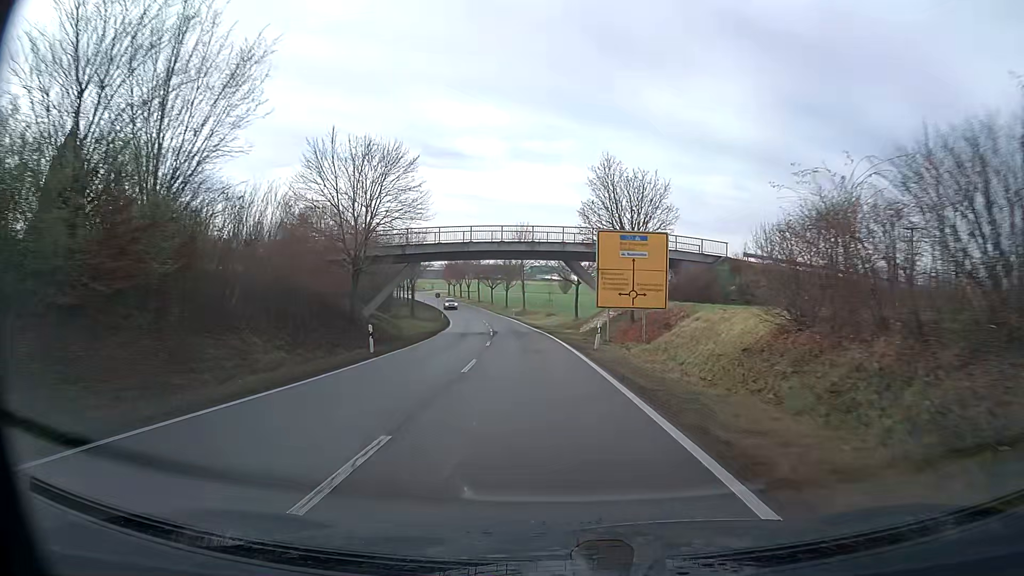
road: residential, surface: asphalt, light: Day
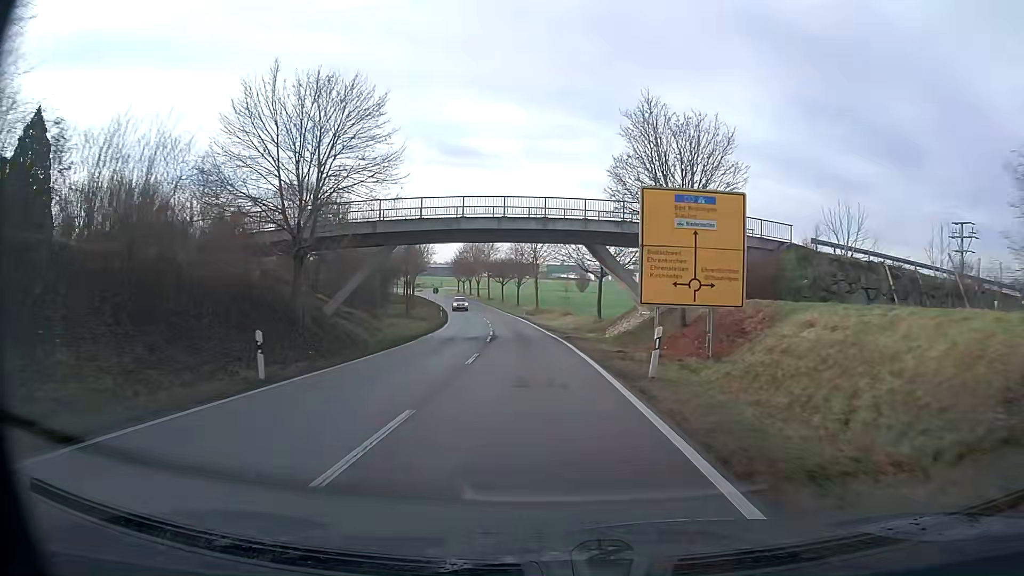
(-0.1, +10.4) m; -1°
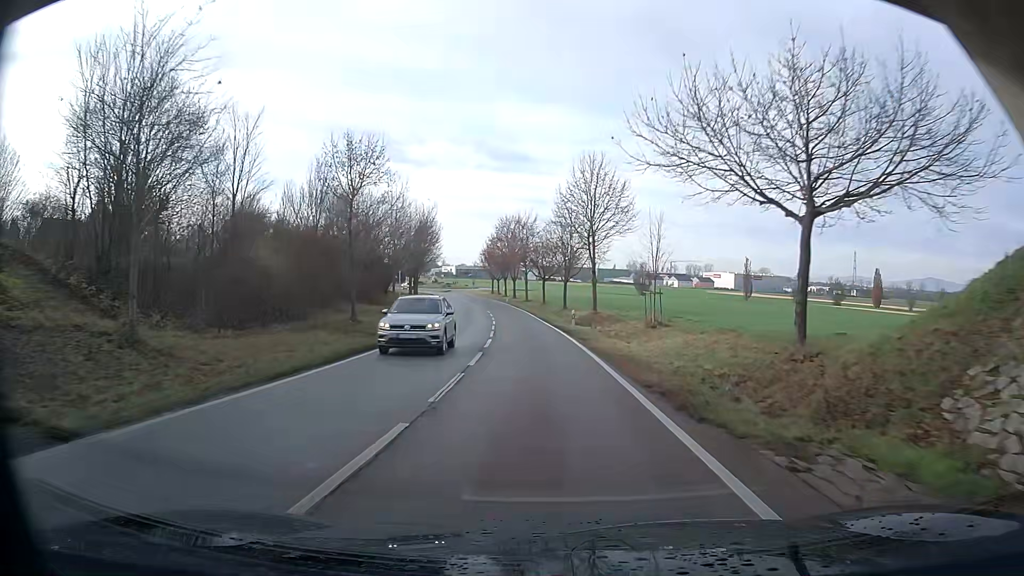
(-1.4, +30.9) m; -5°
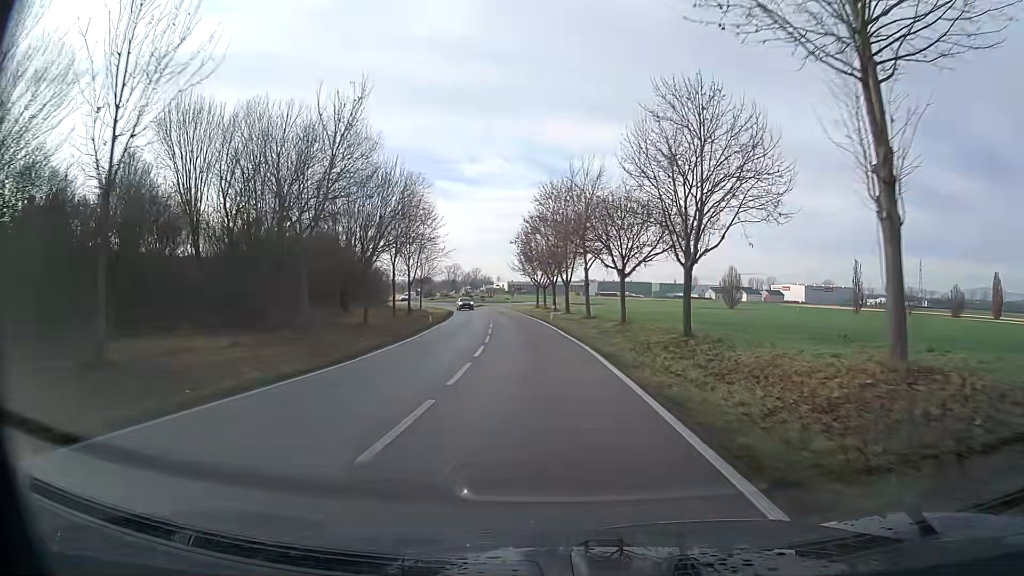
(-1.0, +38.6) m; -4°
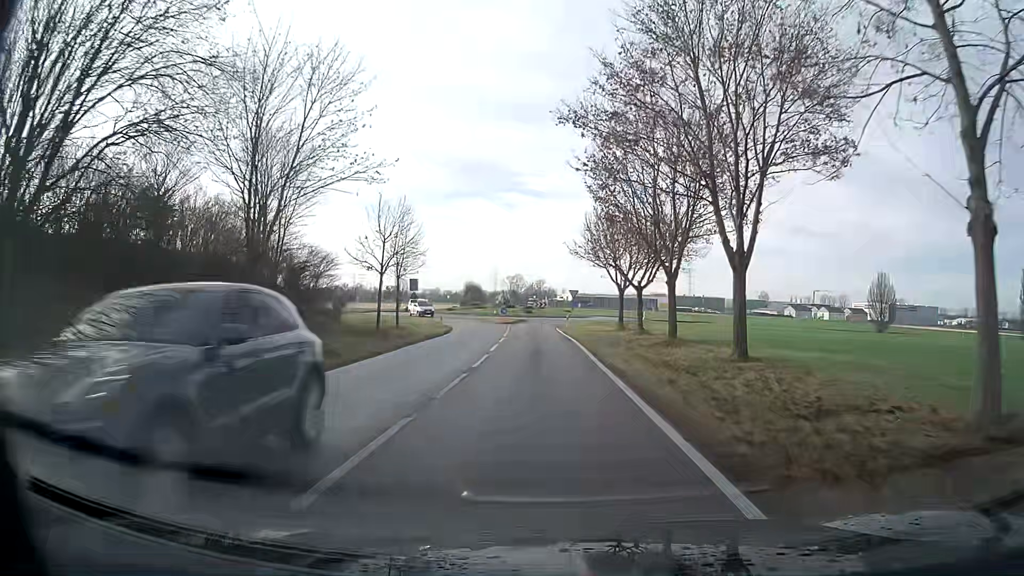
(-2.2, +42.6) m; -5°
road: primary
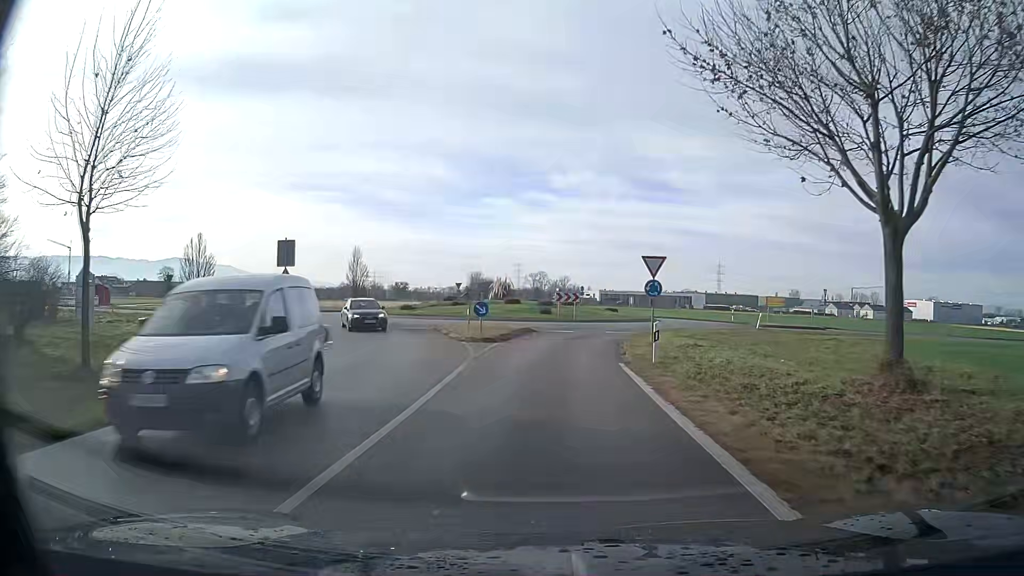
(-0.6, +34.8) m; -2°
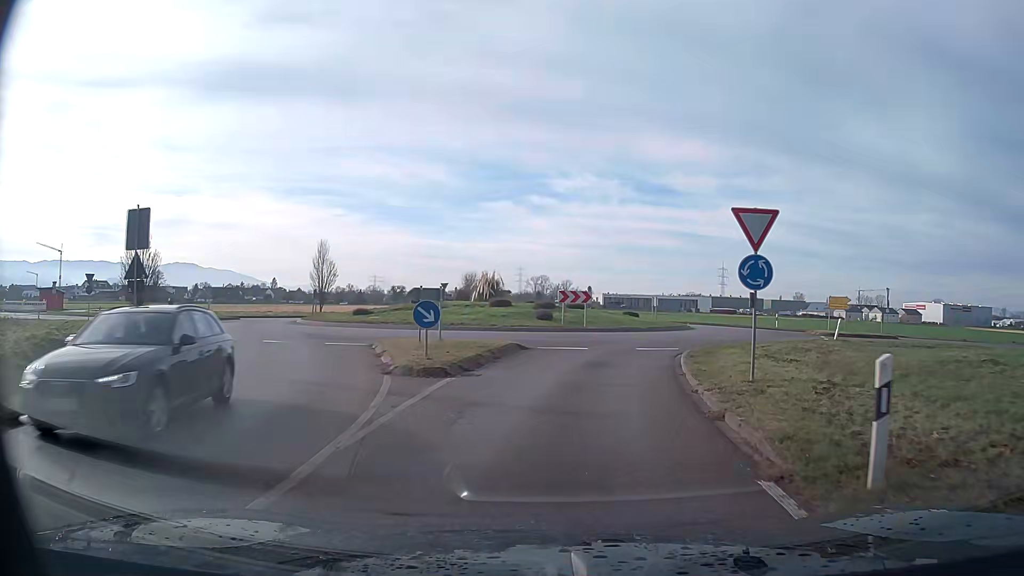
(0.0, +11.1) m; 0°
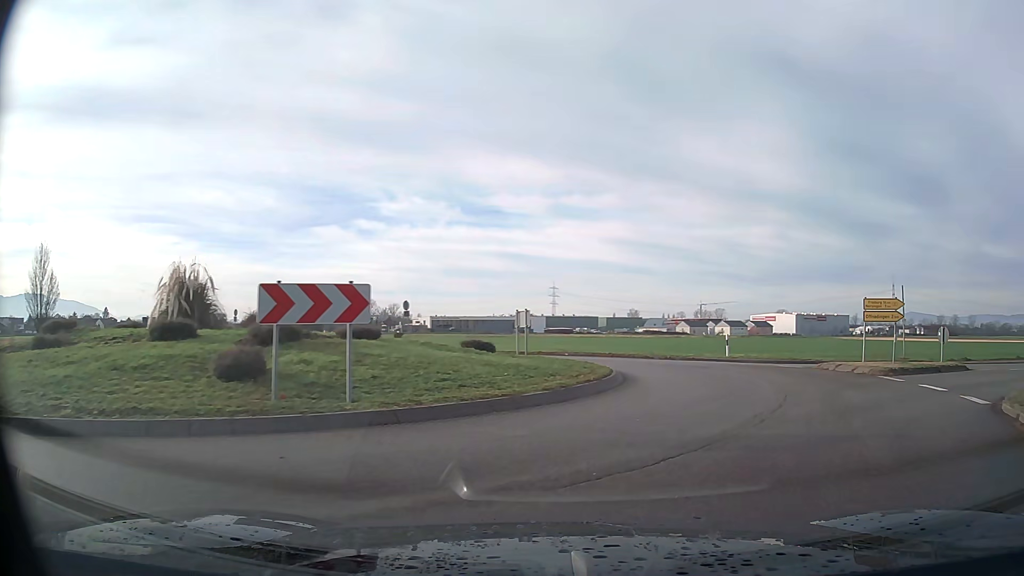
(+1.8, +19.9) m; +18°
(+1, +10) (+2, +20) (-4, +27) (-14, +29) (-23, +24) (-30, +17) (-39, +12) (-48, +9) (-58, +7) (-68, +4) m
